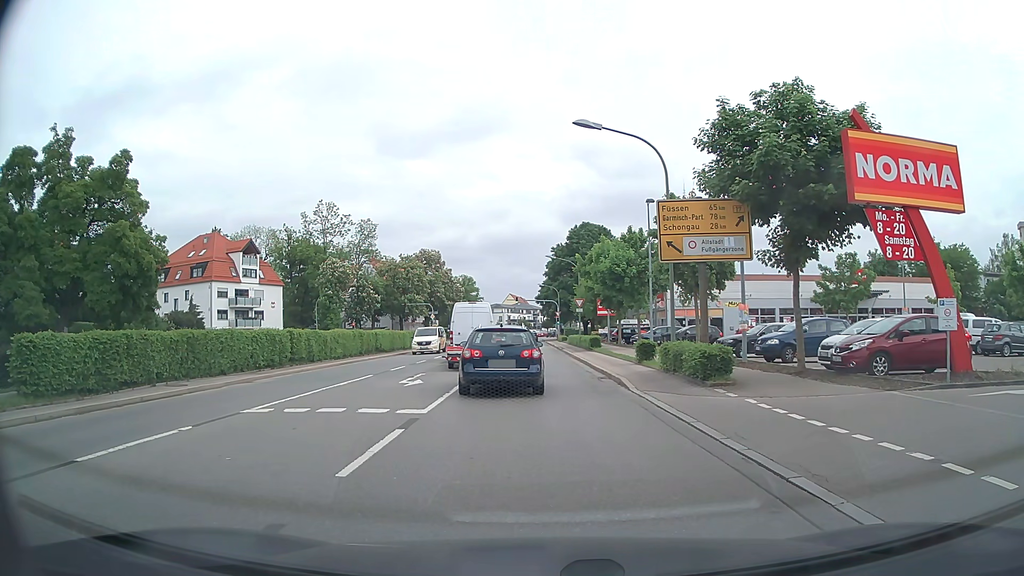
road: secondary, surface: asphalt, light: Day
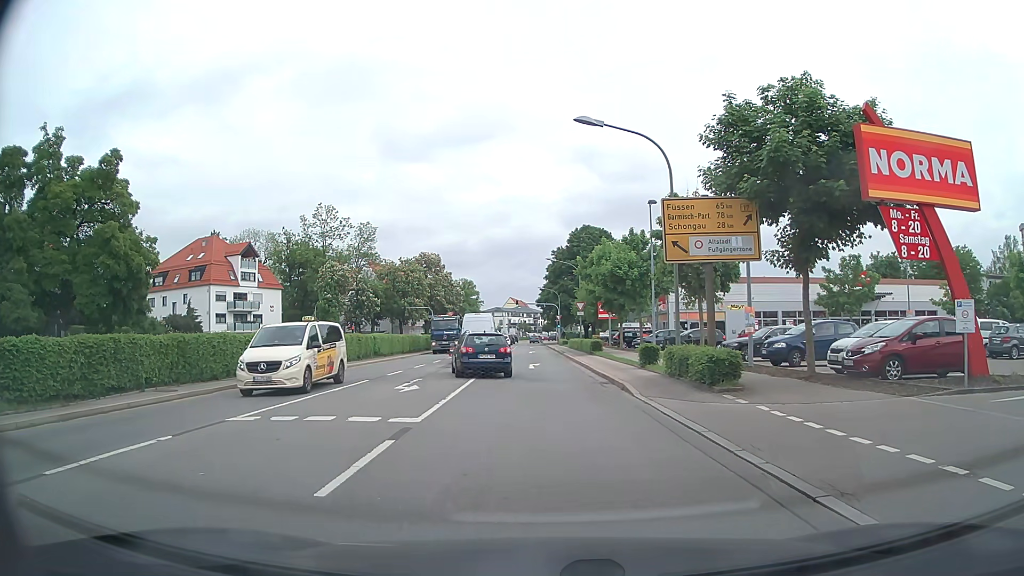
(0.0, +0.7) m; 0°
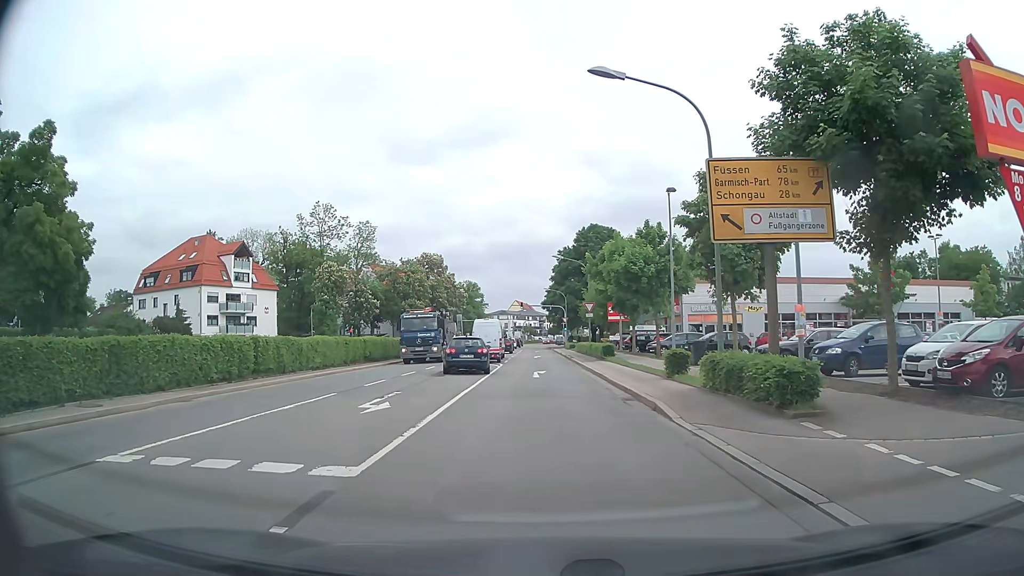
(-0.1, +4.2) m; -2°
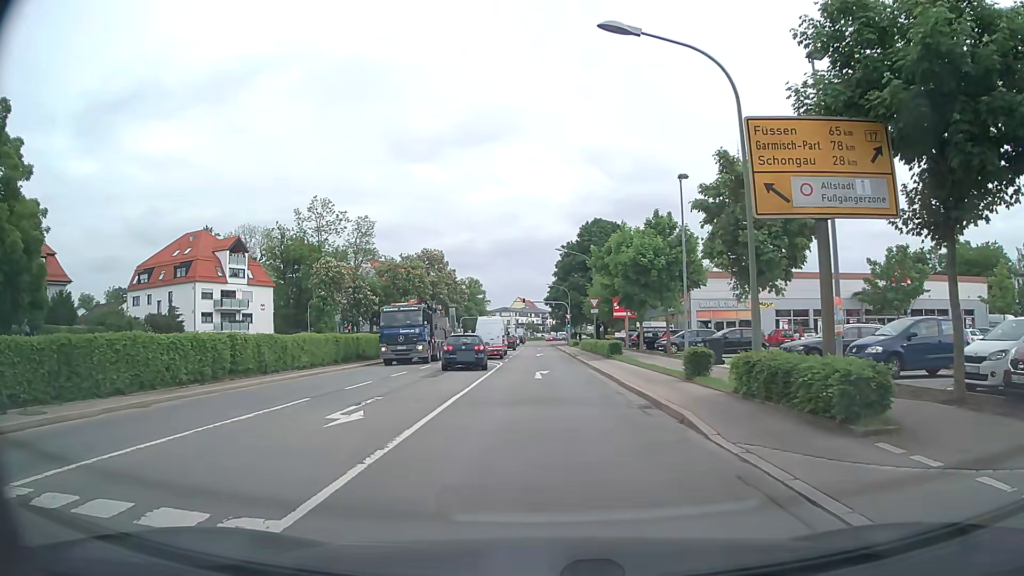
(0.0, +2.3) m; +1°
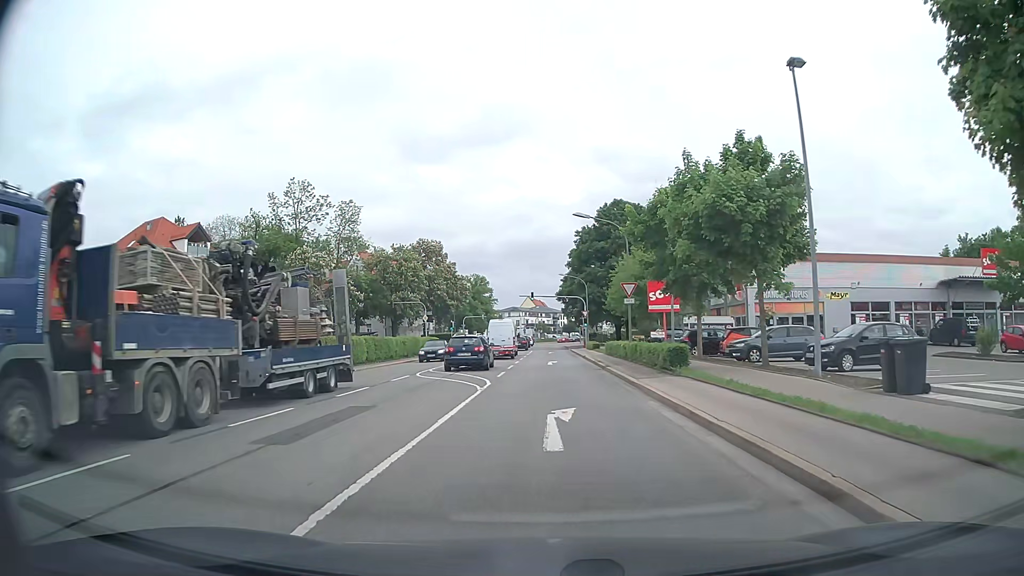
(-0.2, +14.0) m; -1°
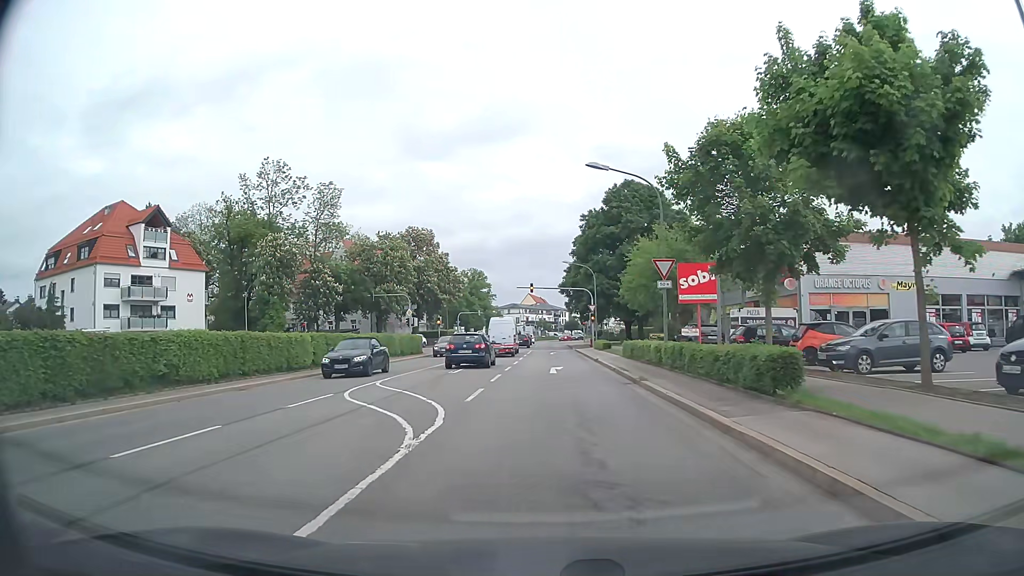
(0.0, +9.6) m; 0°
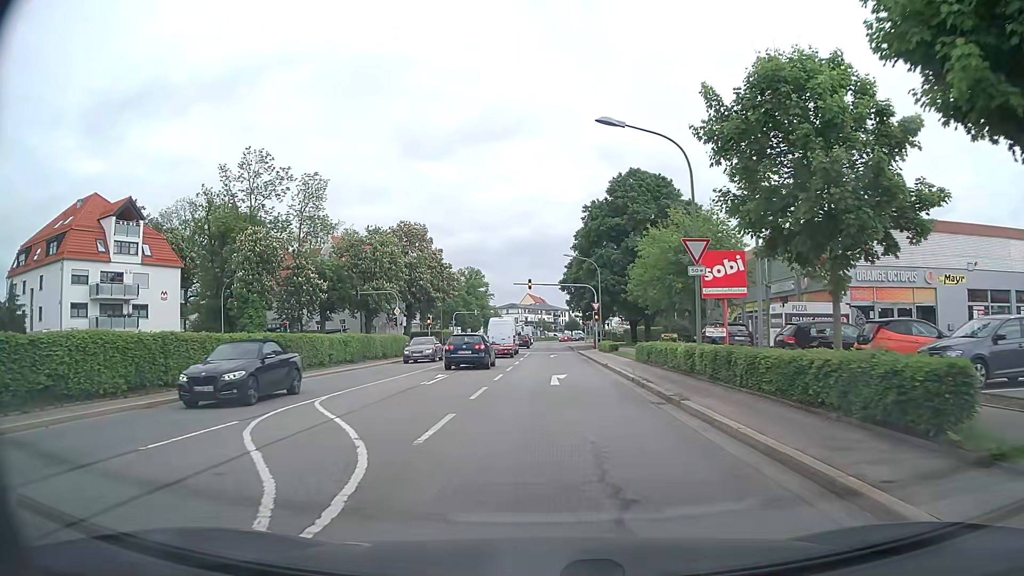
(0.0, +5.3) m; 0°
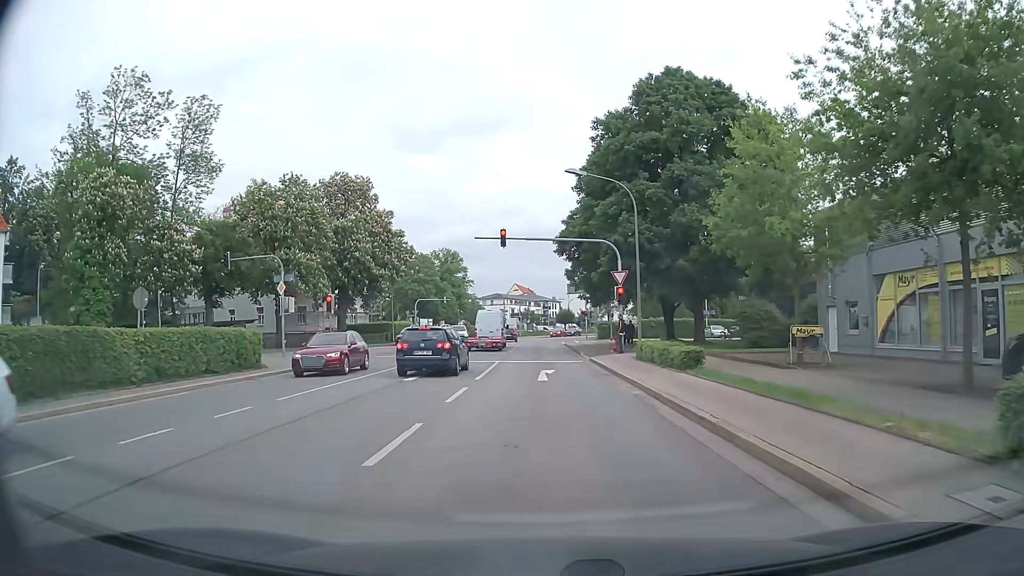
(+0.2, +25.4) m; +1°
